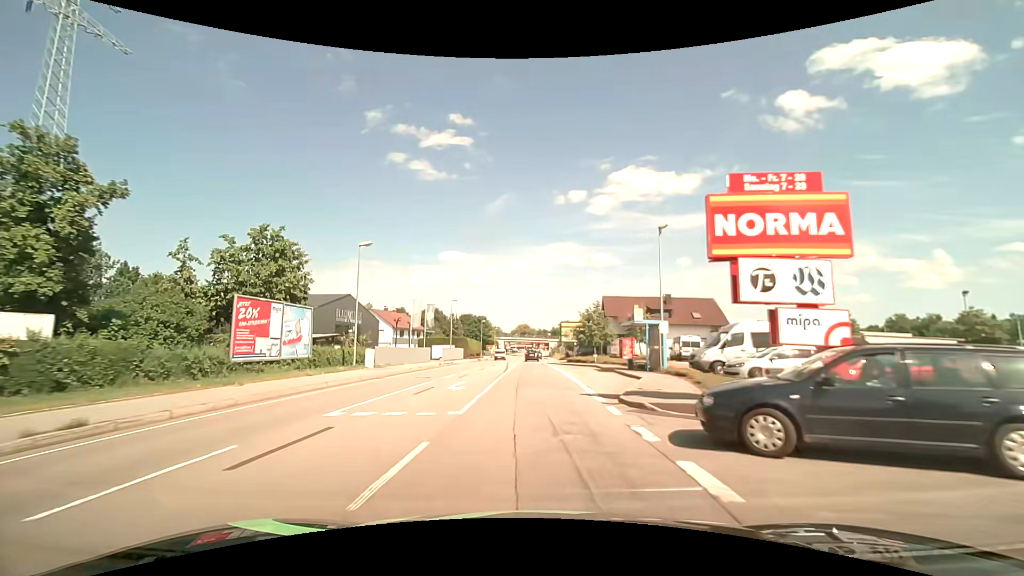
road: primary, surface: asphalt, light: Day
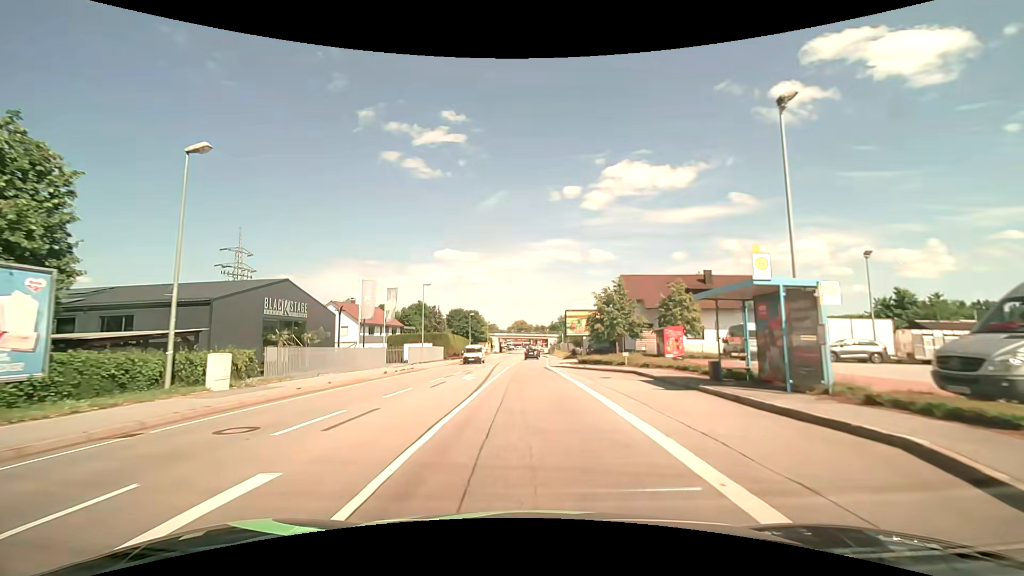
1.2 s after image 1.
(0.0, +15.3) m; -1°
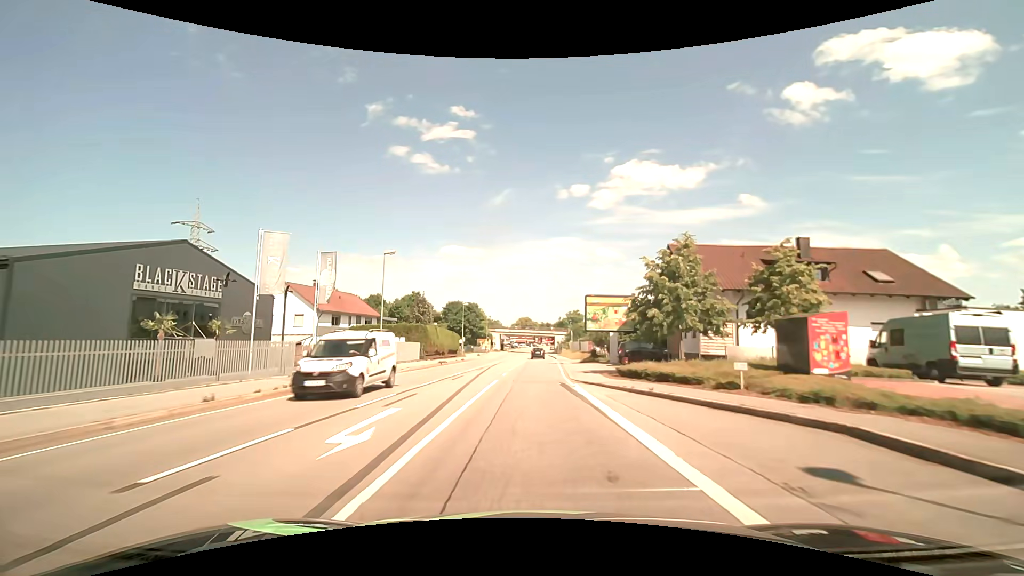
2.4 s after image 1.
(+0.1, +15.3) m; +1°
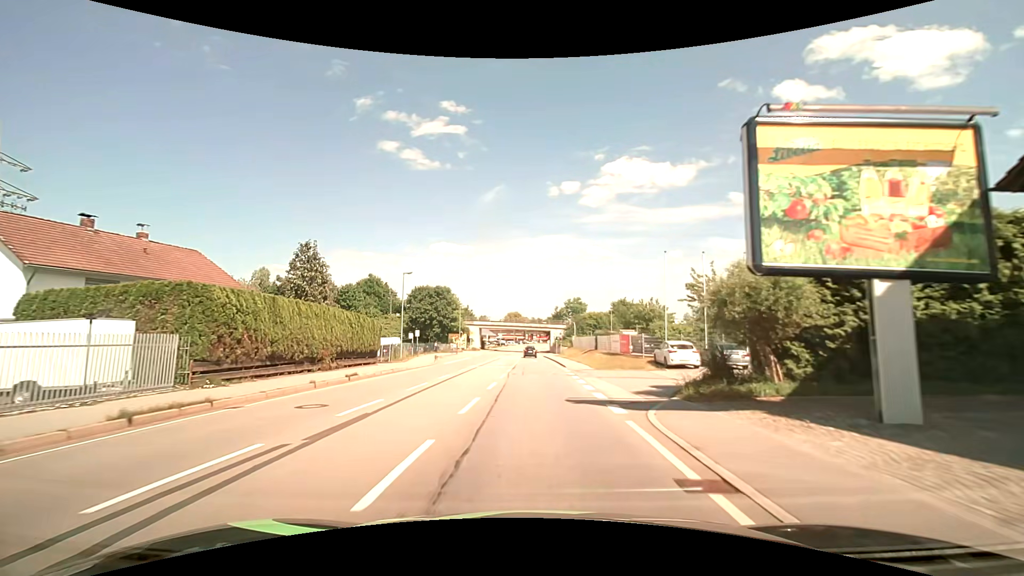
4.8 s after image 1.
(0.0, +30.8) m; +1°
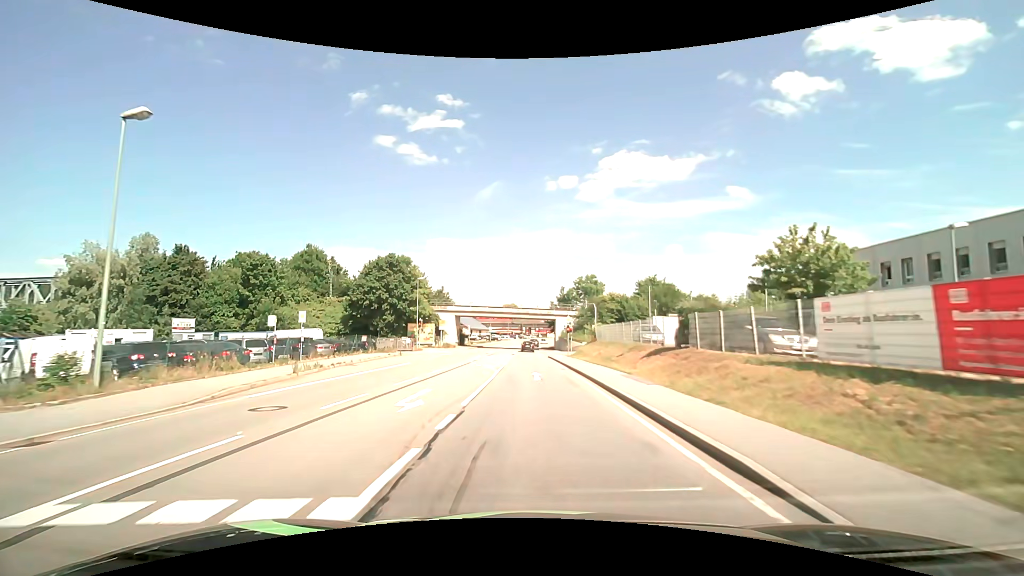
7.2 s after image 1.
(+0.2, +30.4) m; 0°
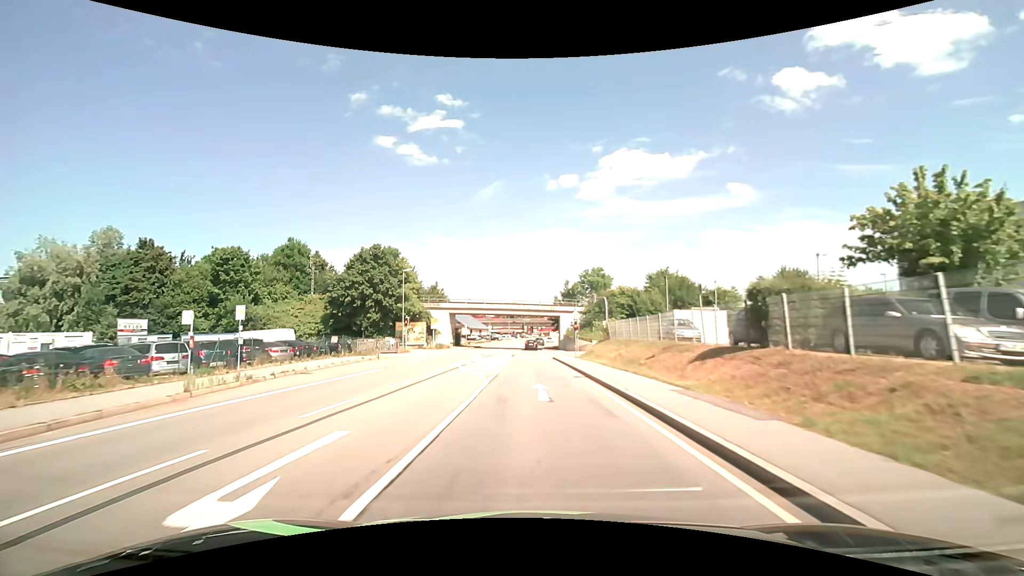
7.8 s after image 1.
(0.0, +6.7) m; 0°
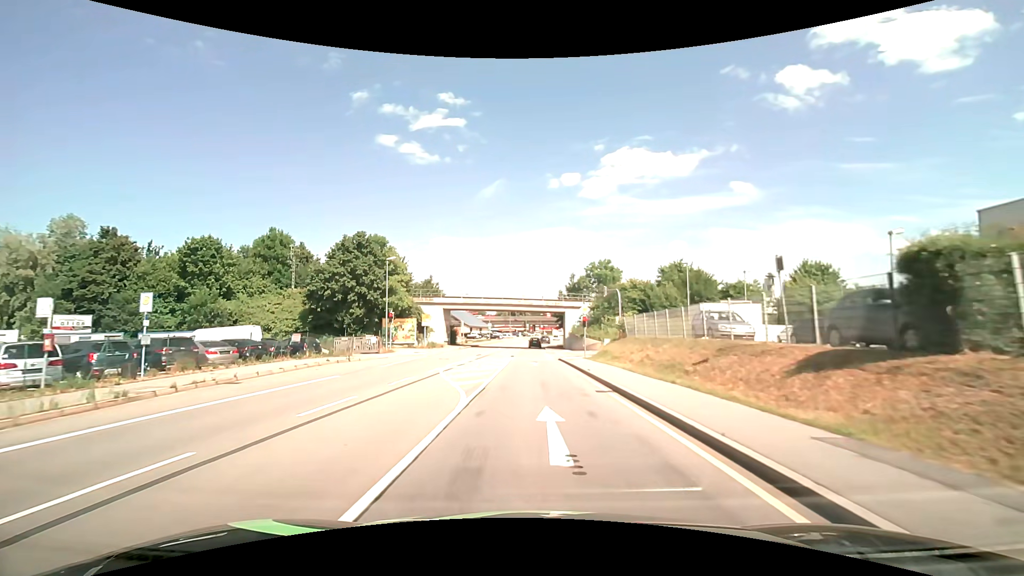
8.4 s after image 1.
(0.0, +6.0) m; -1°
